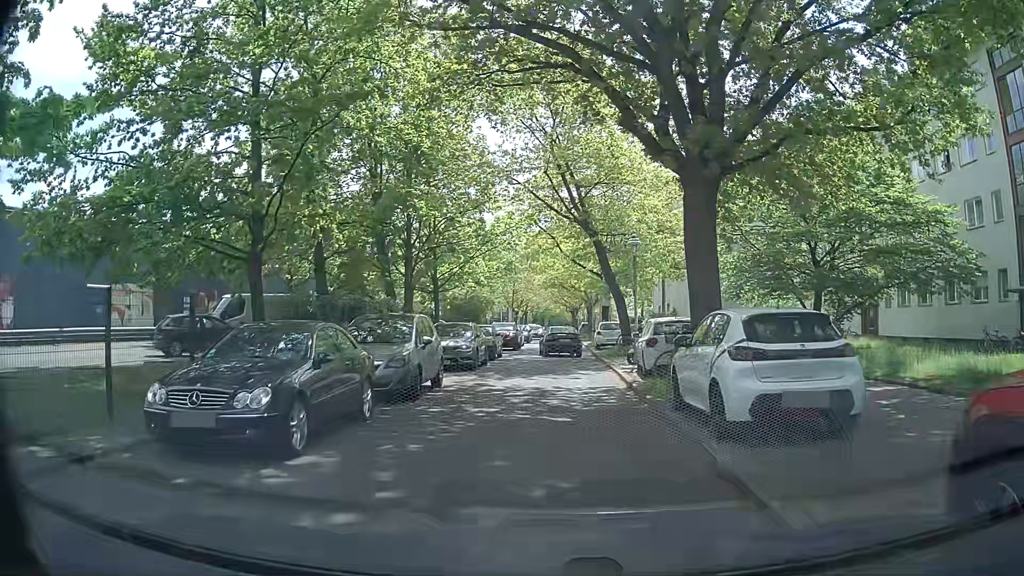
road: residential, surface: concrete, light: Day
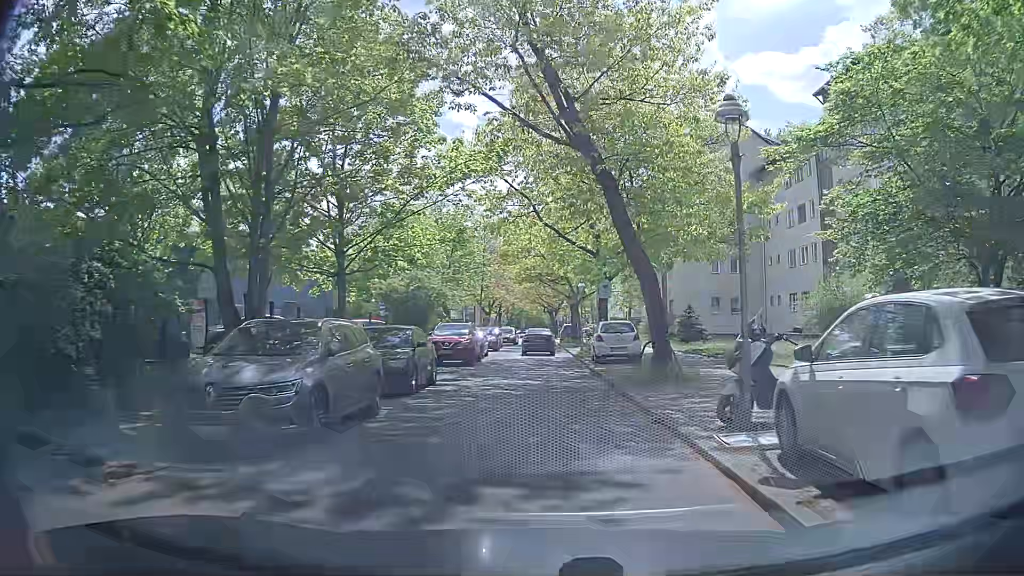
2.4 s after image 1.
(+0.7, +13.7) m; +3°
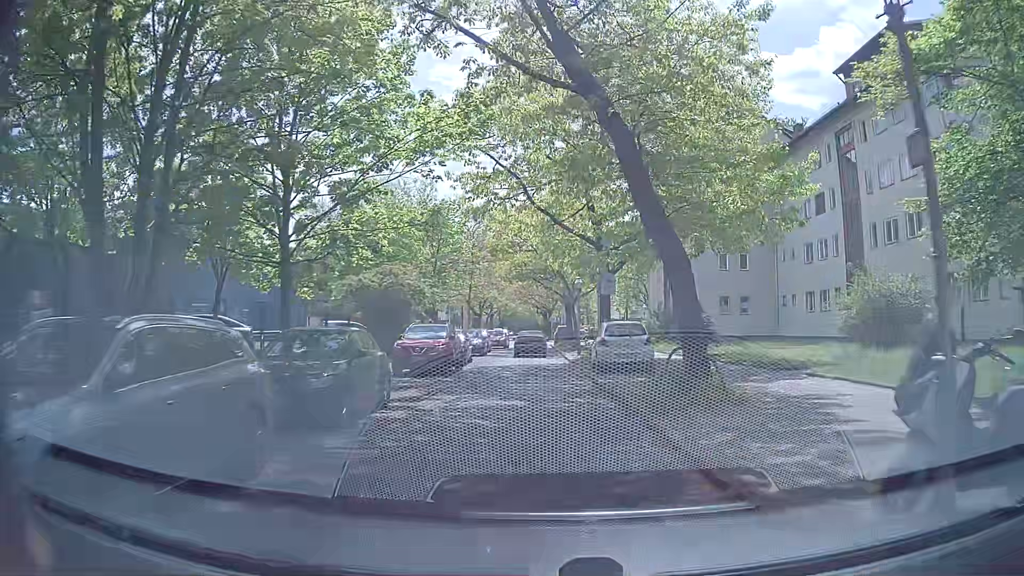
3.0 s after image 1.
(+0.1, +4.4) m; +1°
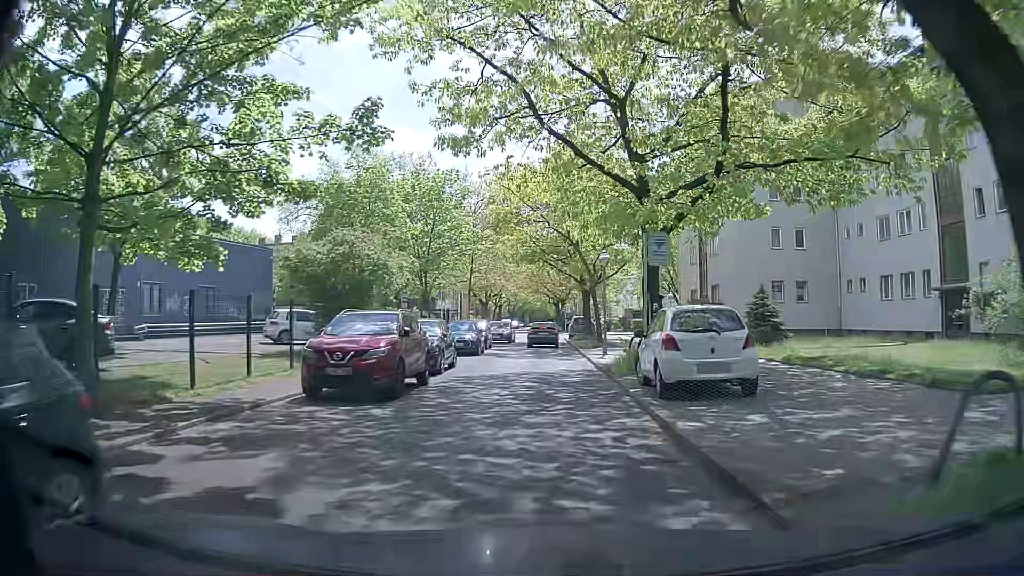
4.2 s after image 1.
(+0.1, +8.9) m; 0°
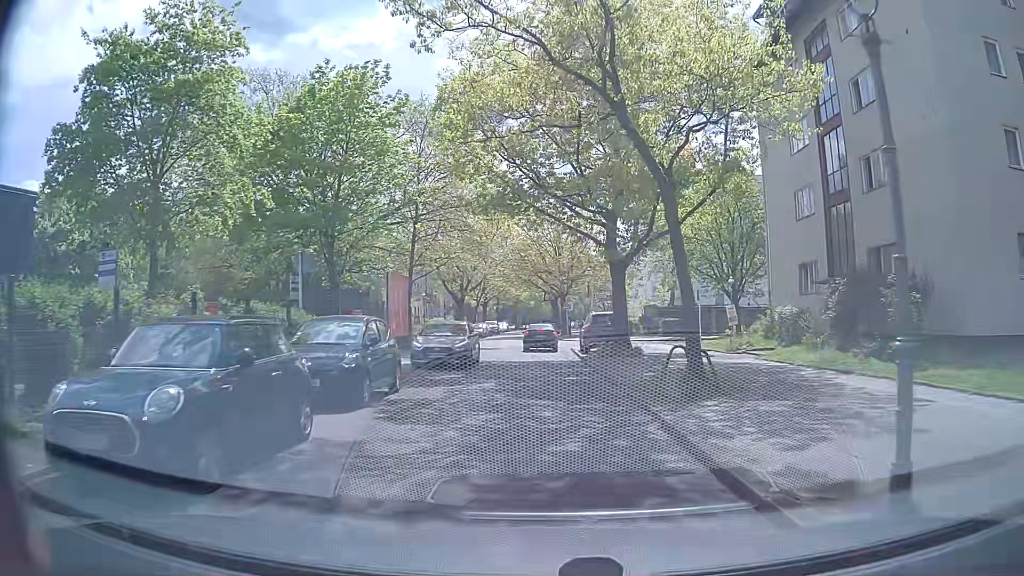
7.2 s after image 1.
(-0.2, +22.5) m; -1°
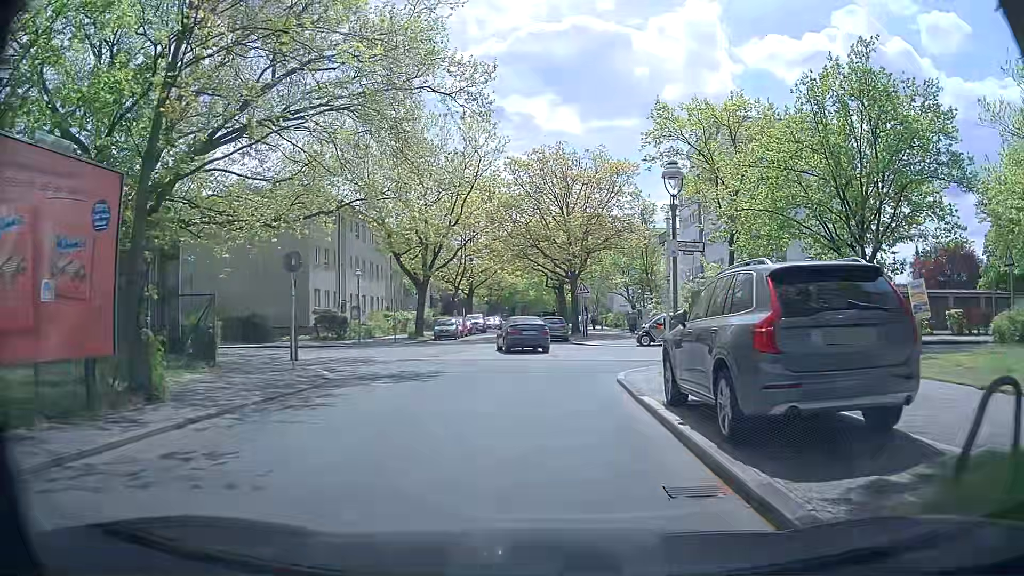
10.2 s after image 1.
(+0.3, +22.1) m; +1°
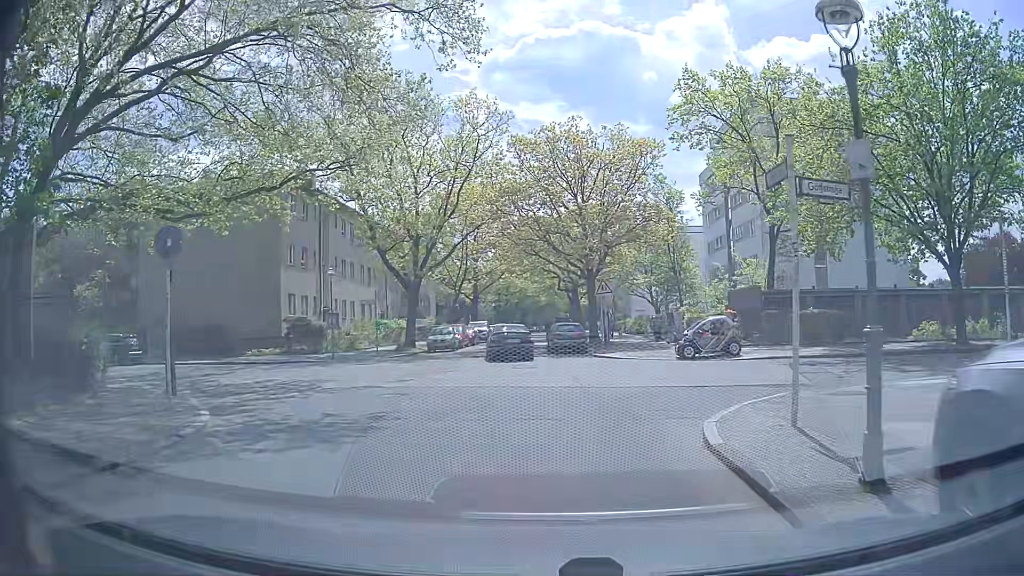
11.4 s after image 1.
(0.0, +6.9) m; -2°
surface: asphalt
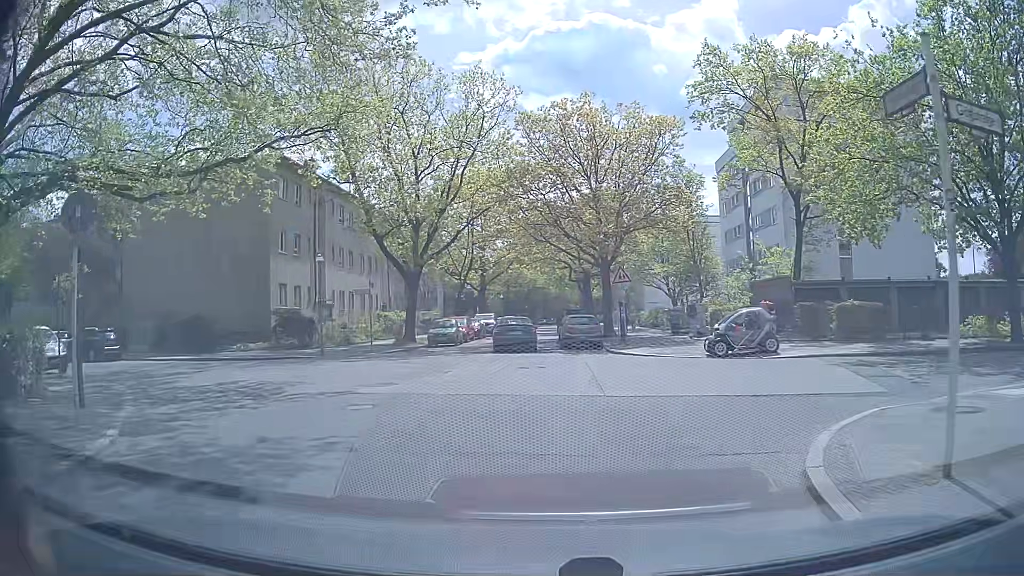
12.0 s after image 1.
(0.0, +3.0) m; 0°
(0, +10) (-1, +20) (-1, +30) (-1, +40) (-1, +50) (0, +60) (0, +70) (+1, +80) (+1, +90) (+1, +100) m
